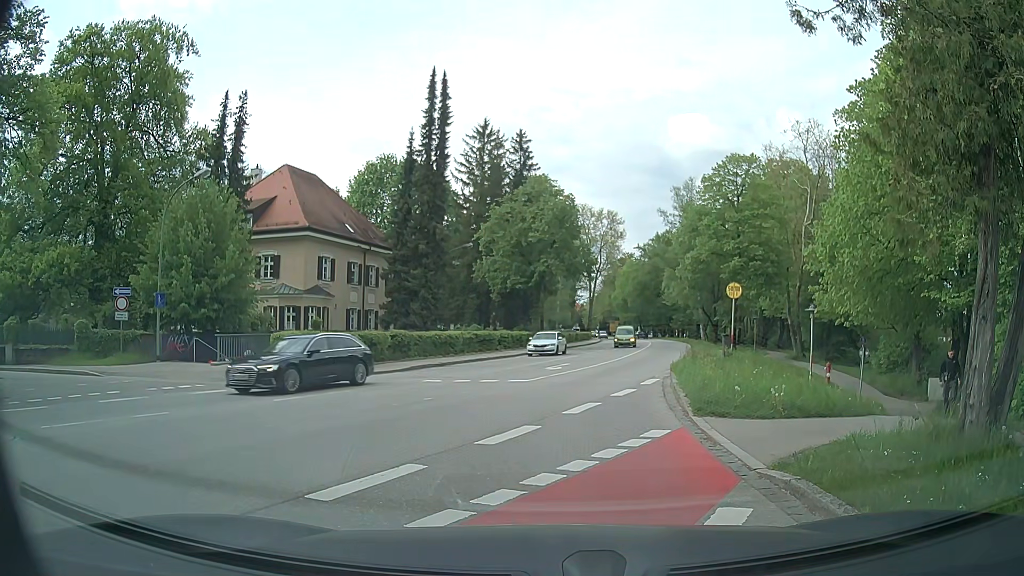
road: residential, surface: paved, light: Day
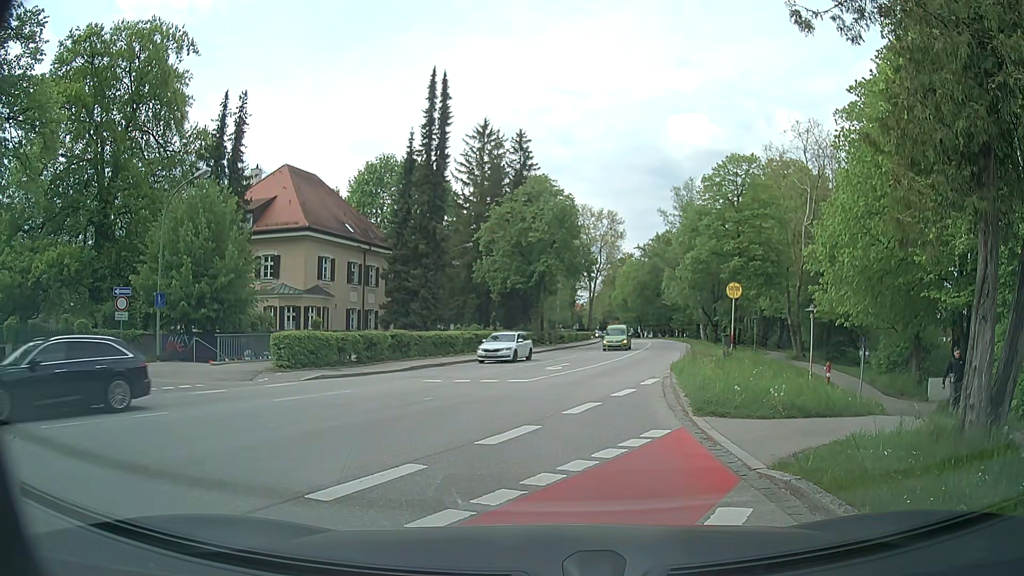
(0.0, 0.0) m; 0°
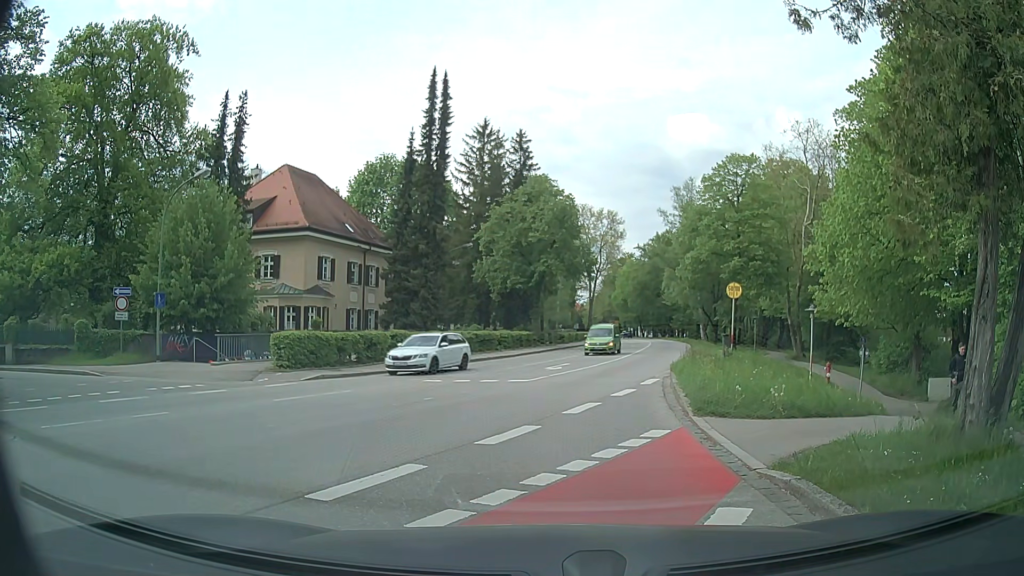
(0.0, 0.0) m; 0°
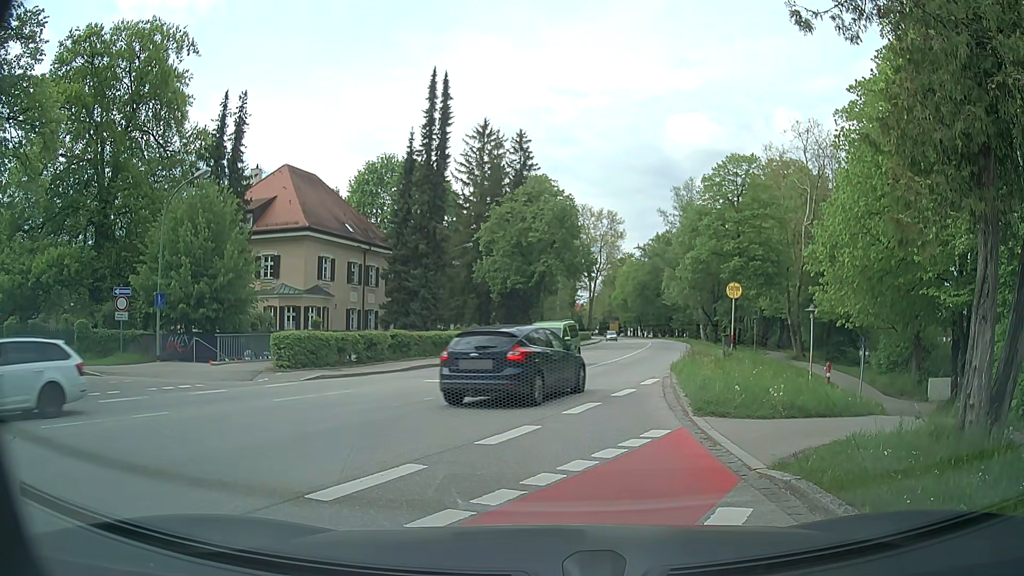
(0.0, 0.0) m; 0°
